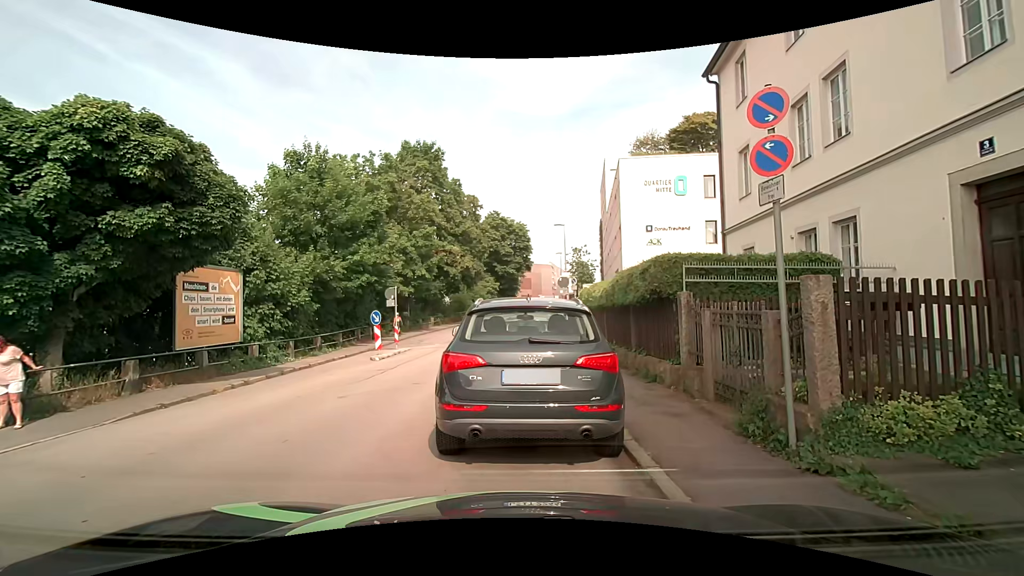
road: residential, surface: asphalt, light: Day
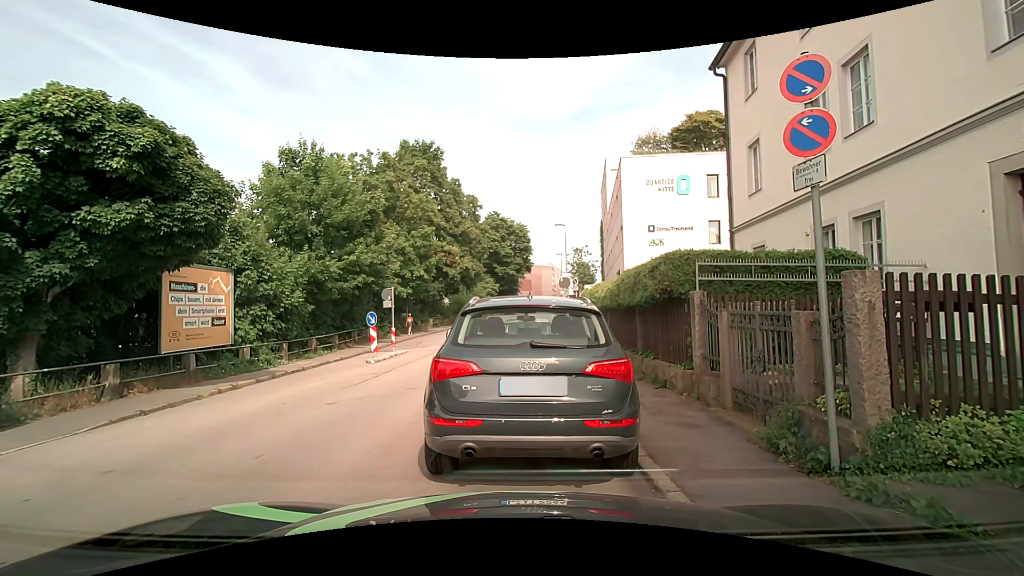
(0.0, +0.6) m; 0°
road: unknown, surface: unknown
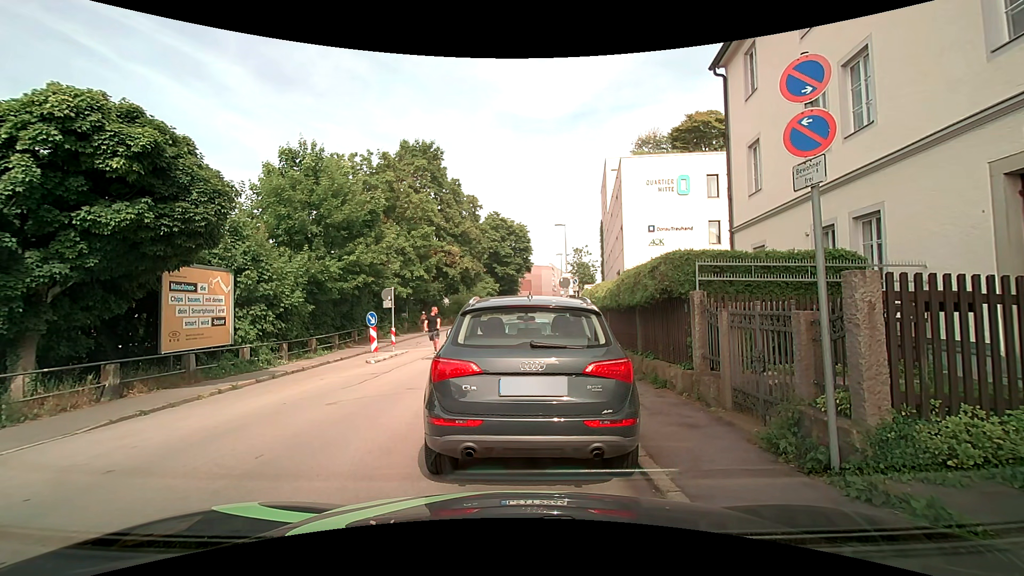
(0.0, 0.0) m; 0°
